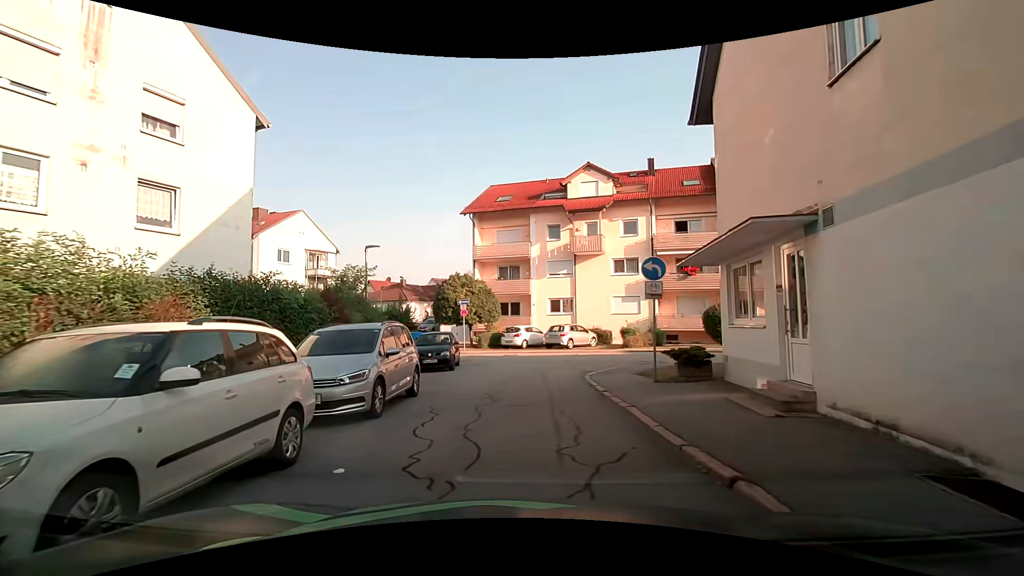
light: Day
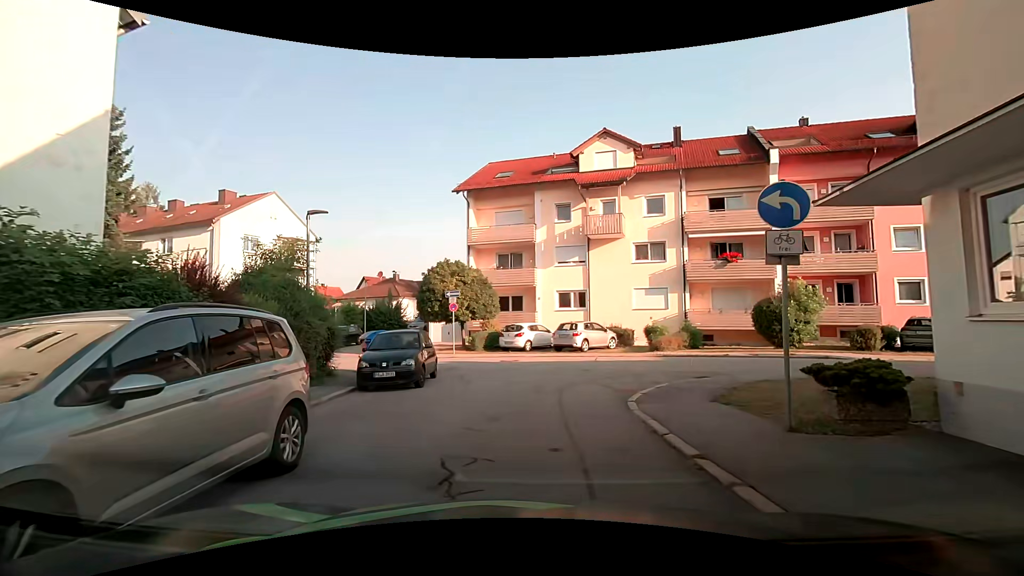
(-0.1, +5.9) m; 0°
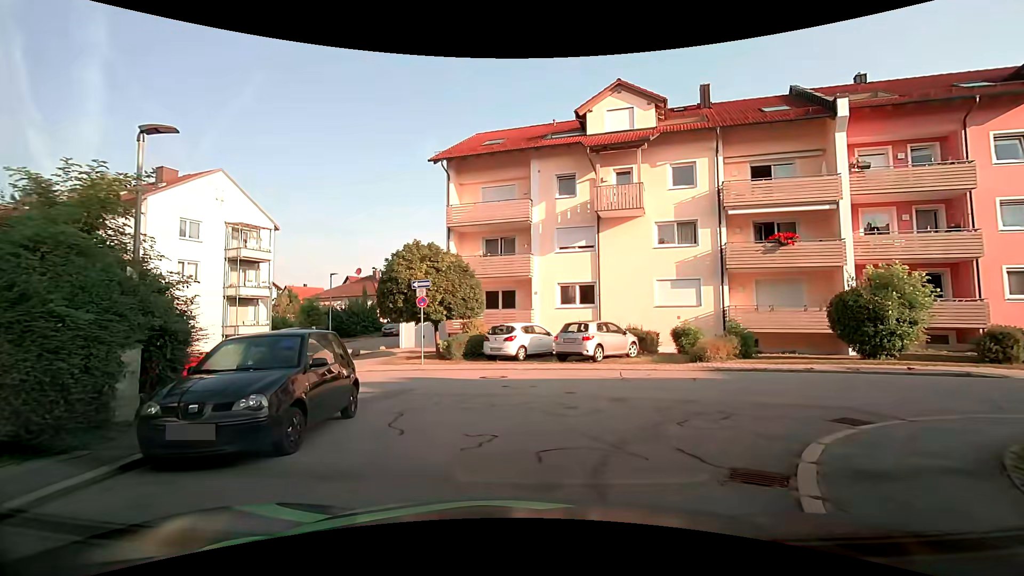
(+0.2, +6.3) m; +1°
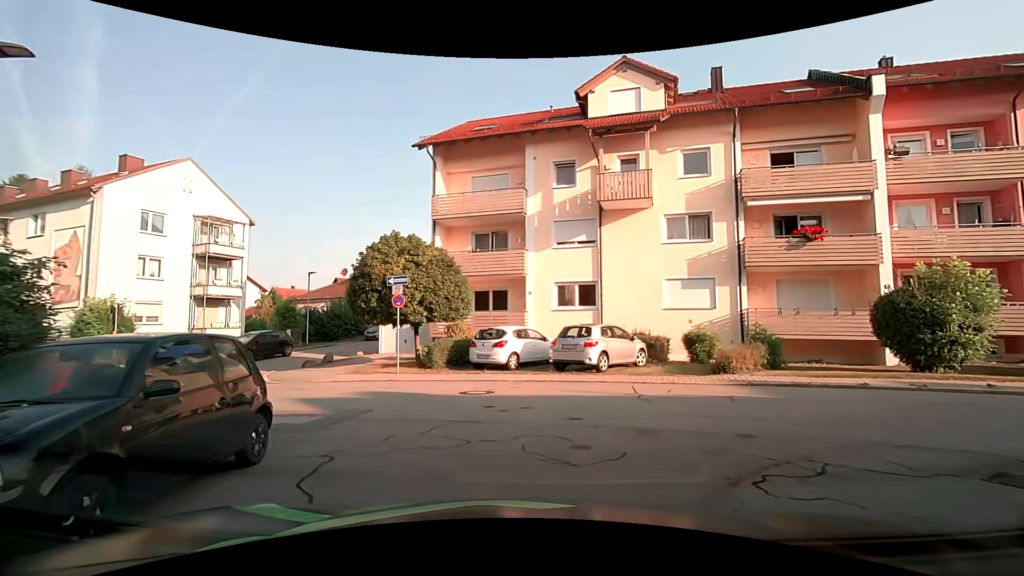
(0.0, +2.5) m; 0°
